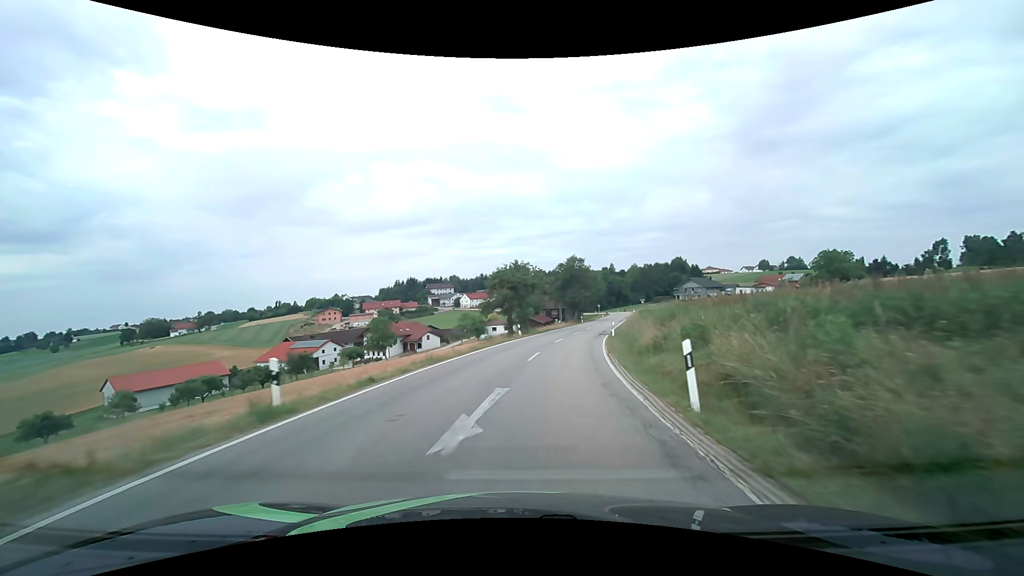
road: secondary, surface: asphalt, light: Day
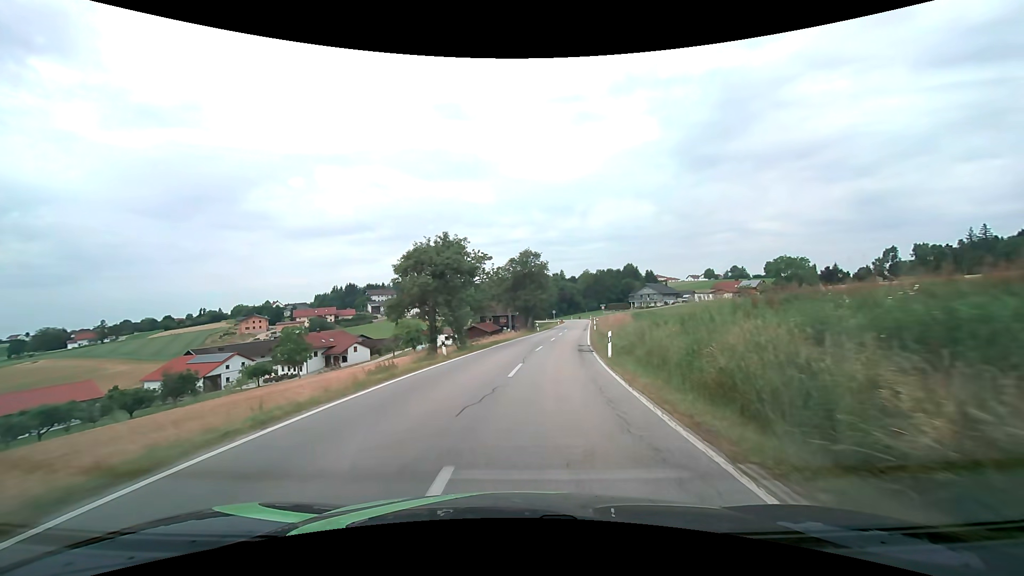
(+0.9, +15.9) m; +6°
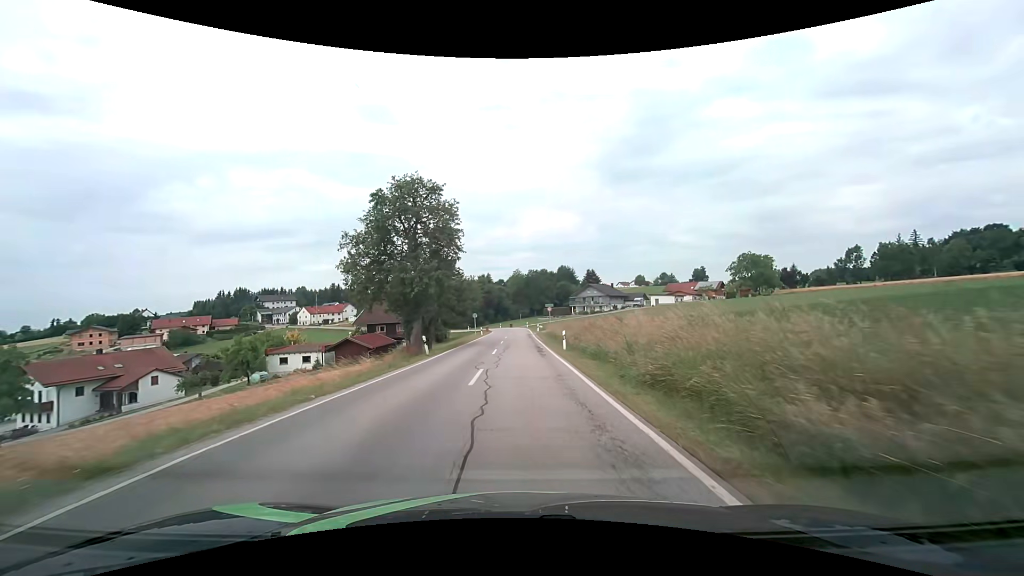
(+3.1, +36.2) m; +9°
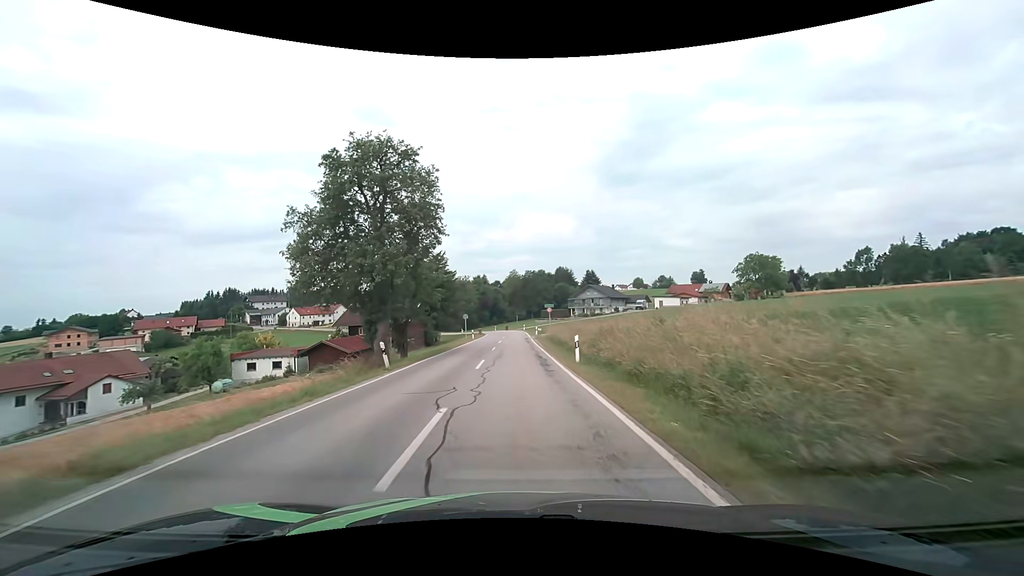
(0.0, +7.0) m; 0°
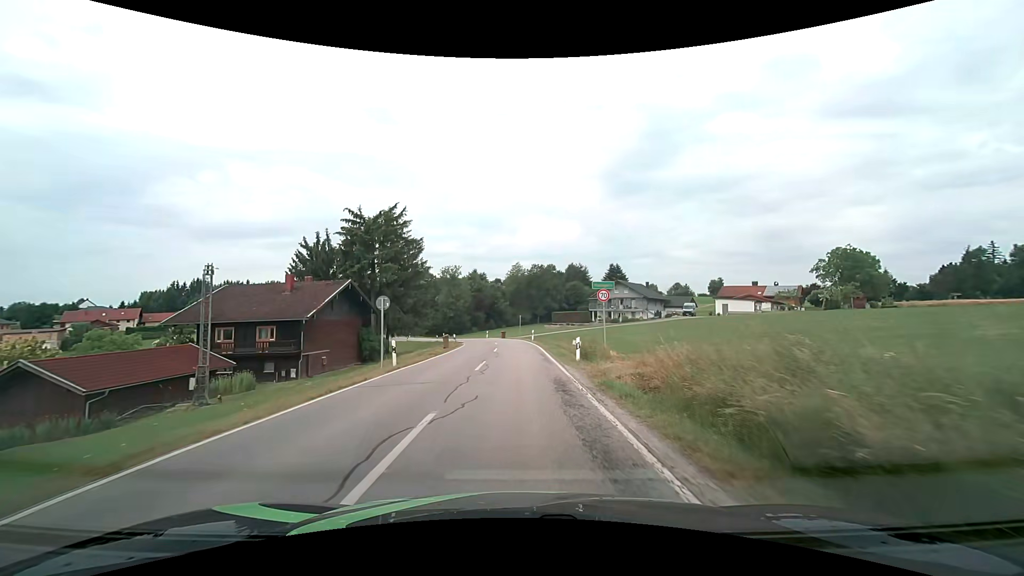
(-0.3, +35.9) m; 0°
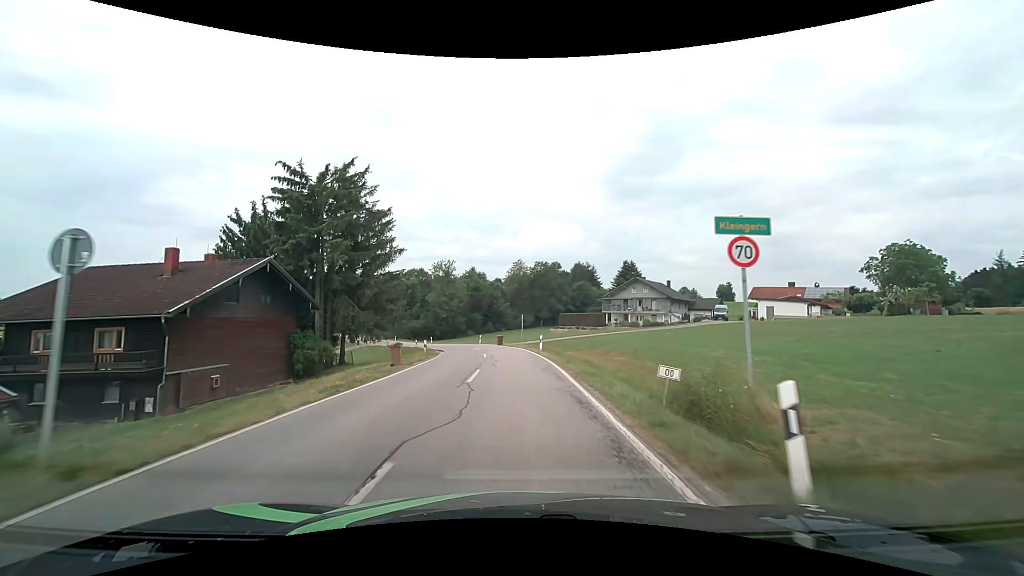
(0.0, +14.8) m; 0°
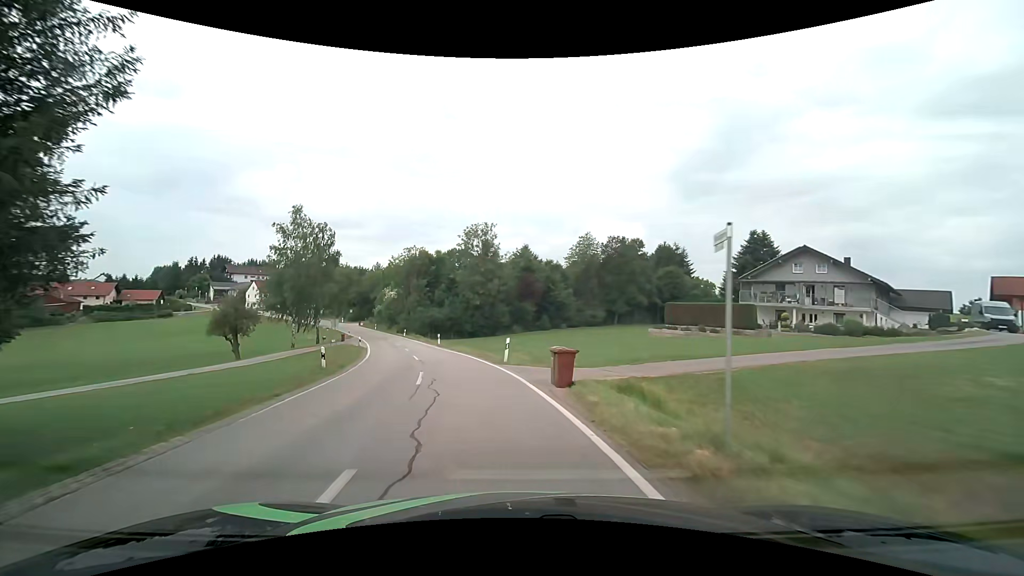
(-1.1, +36.1) m; -6°
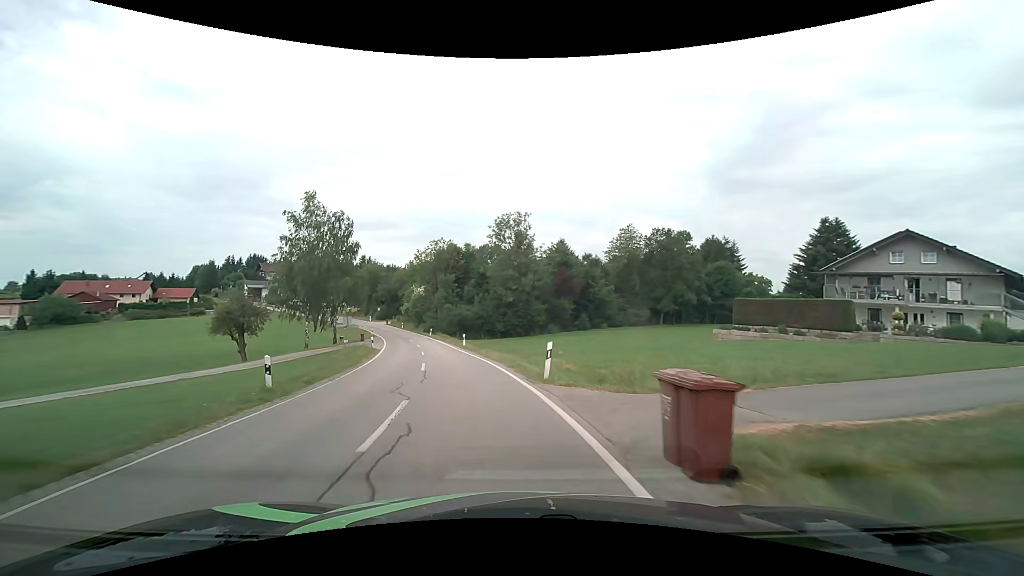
(-0.2, +7.1) m; -4°
(-1, +10) (-2, +20) (-4, +30) (-6, +39) (-8, +49) (-11, +59) (-14, +68) (-18, +78) (-21, +87) (-26, +96) m
